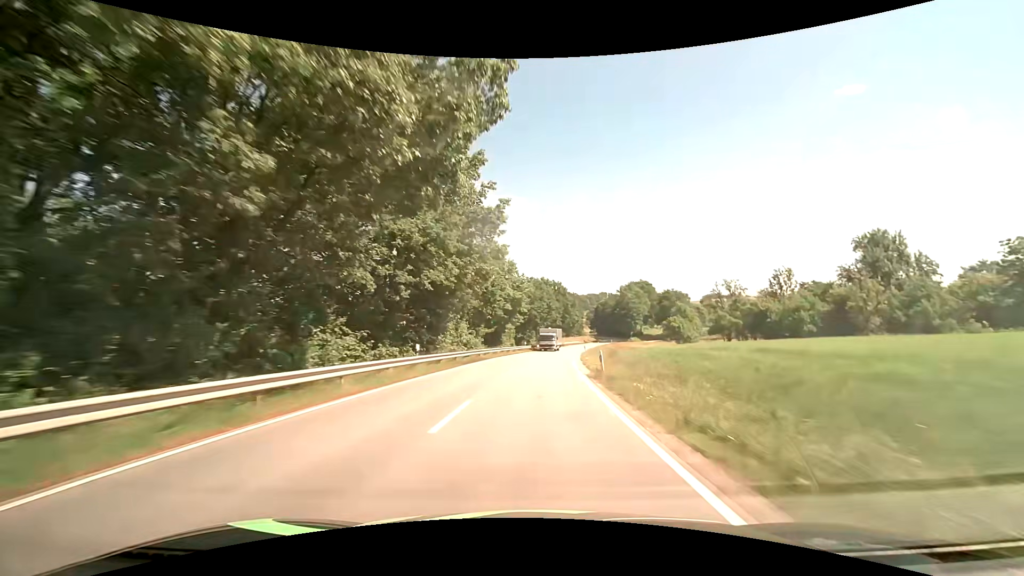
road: secondary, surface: asphalt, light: Day
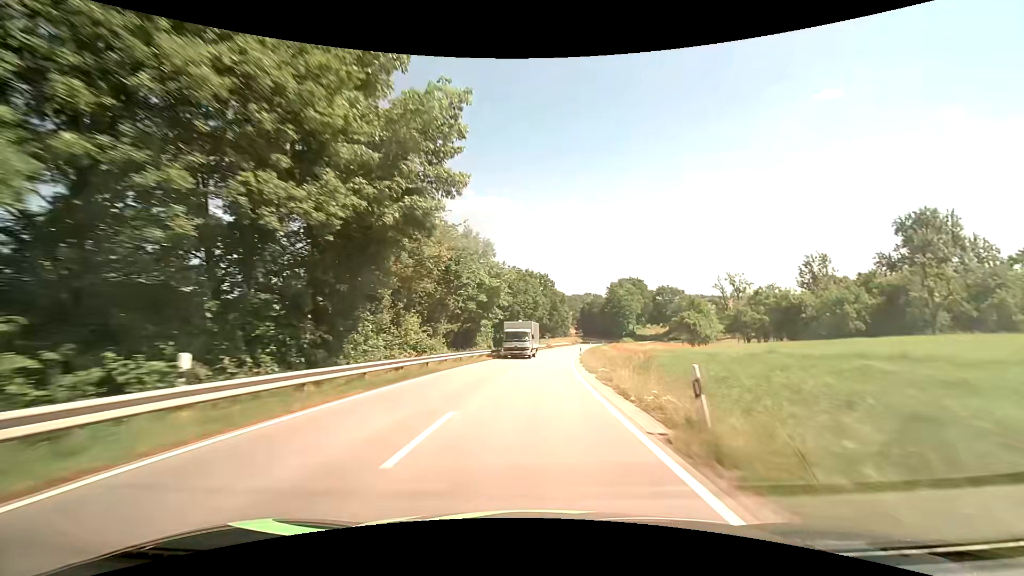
(+0.2, +14.0) m; +2°
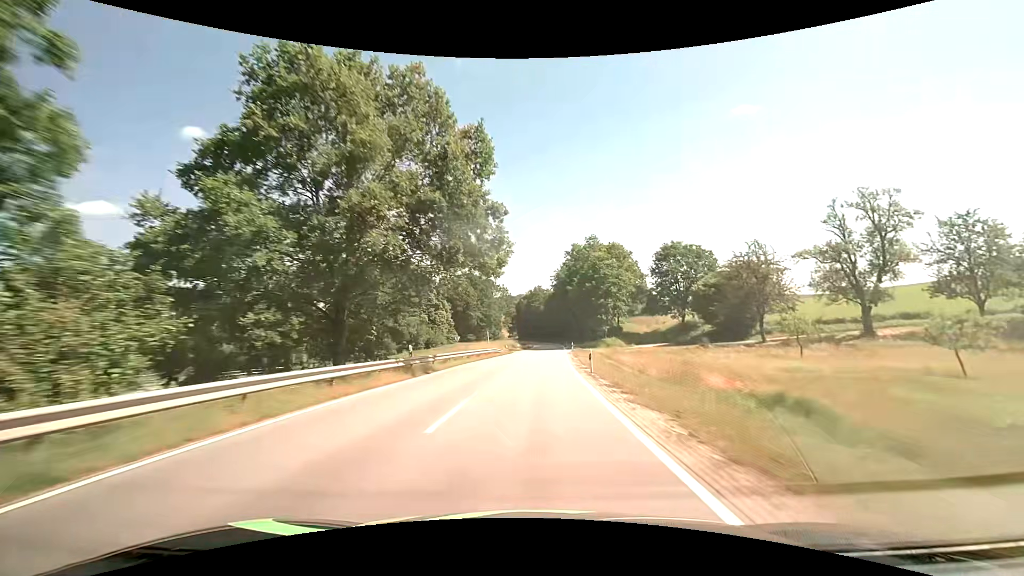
(+4.8, +69.6) m; +8°
(0, +10) (0, +20) (+1, +30) (+1, +40) (+2, +50) (+2, +60) (+3, +70) (+3, +80) (+4, +90) (+4, +100) m
